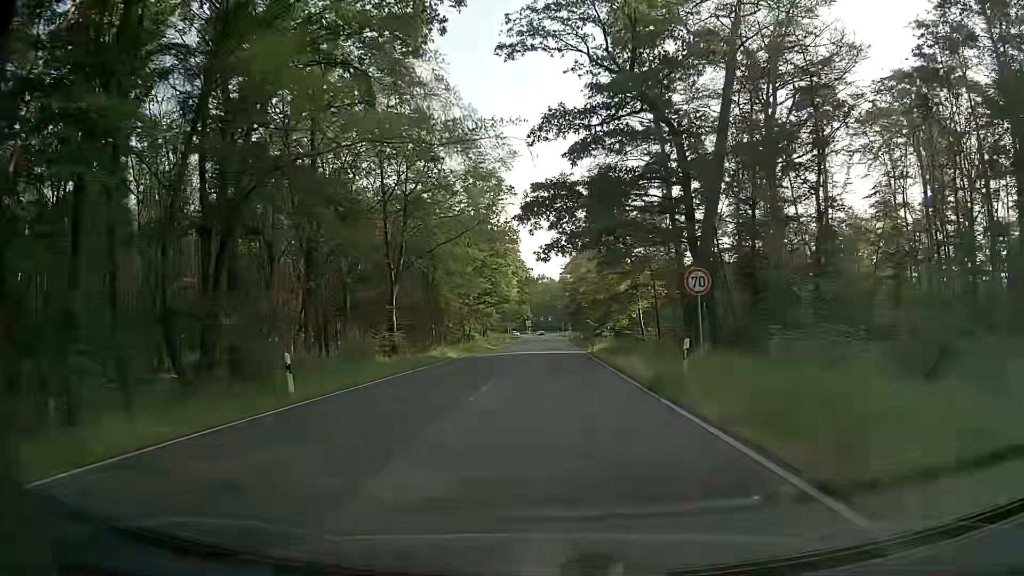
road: secondary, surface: asphalt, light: Day
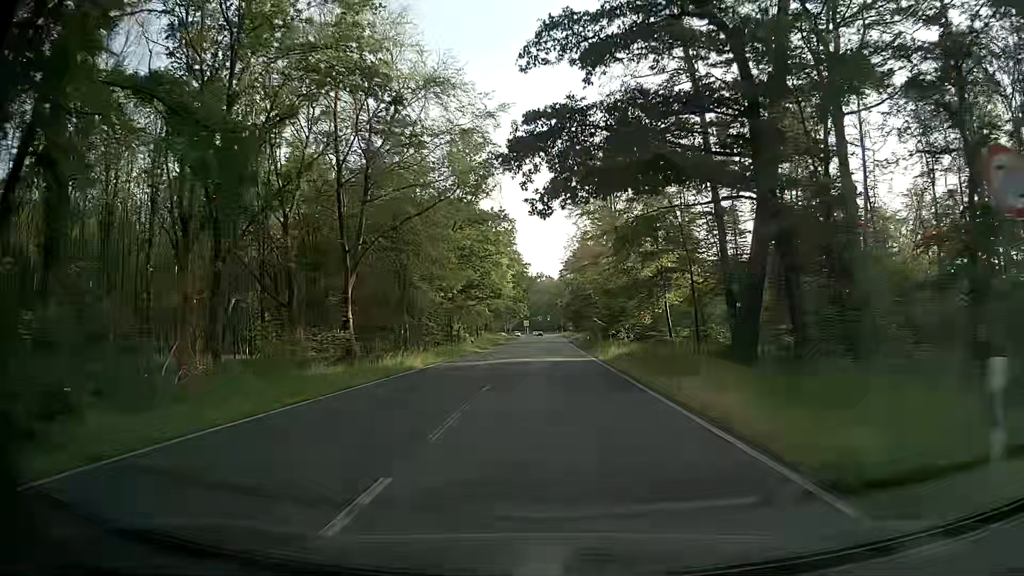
(0.0, +10.9) m; 0°
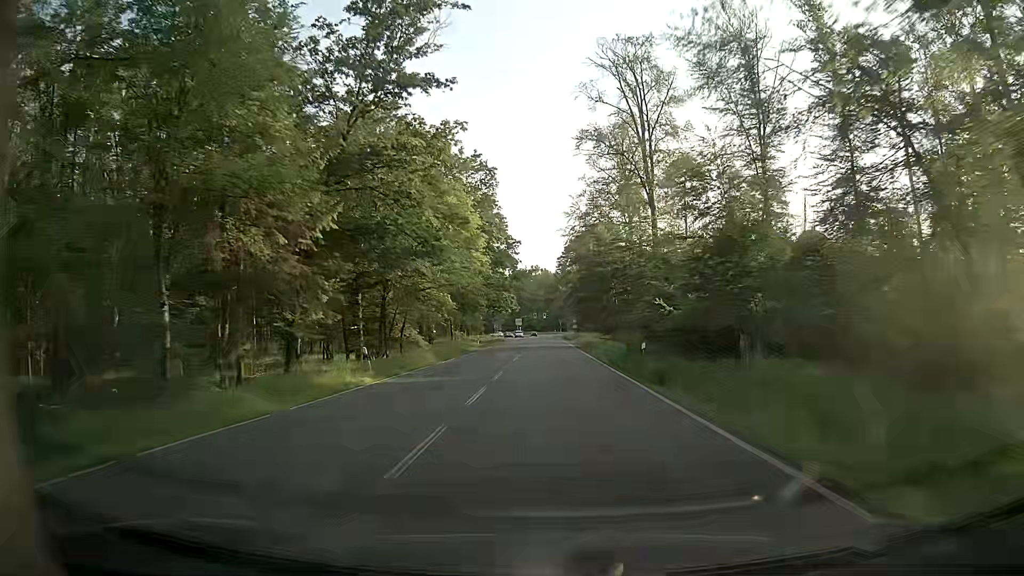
(-0.1, +32.5) m; 0°
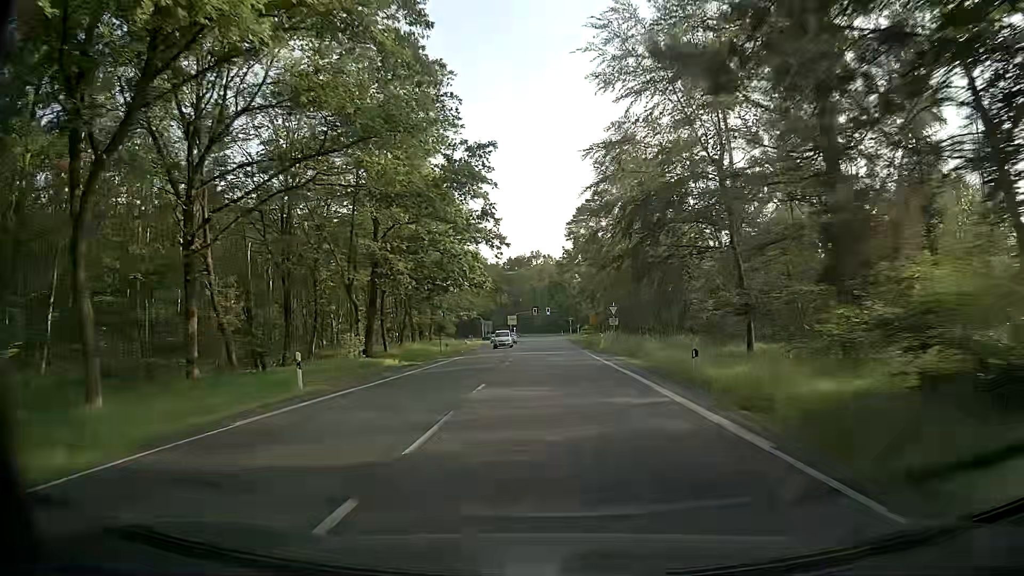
(+0.2, +53.2) m; 0°
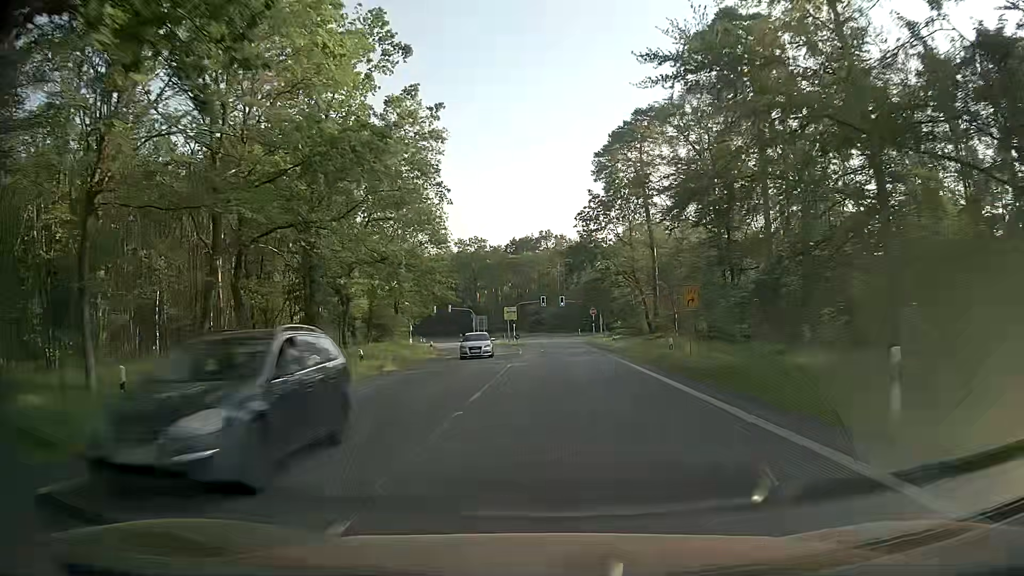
(-0.6, +41.6) m; -1°
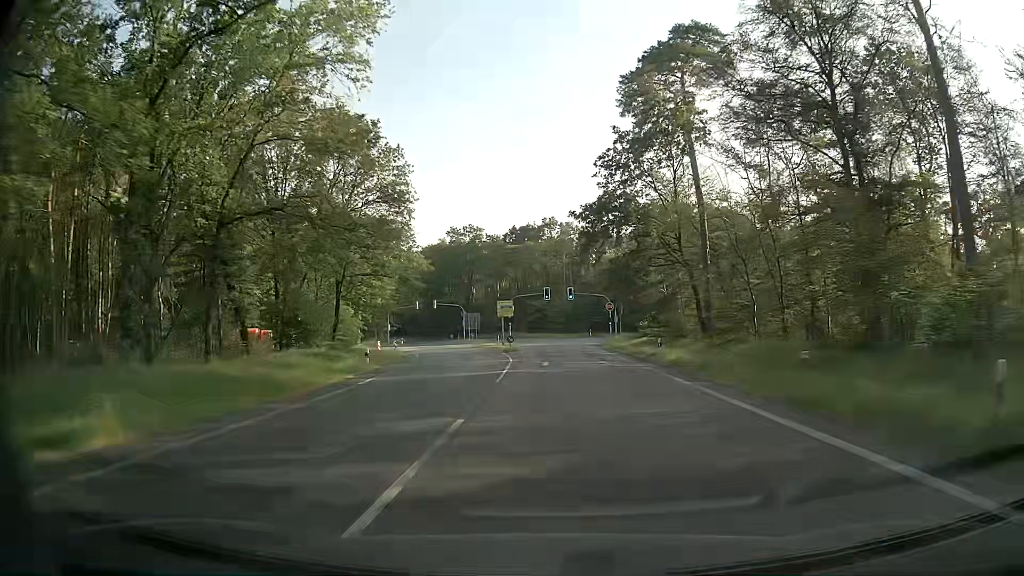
(-0.1, +20.4) m; -1°
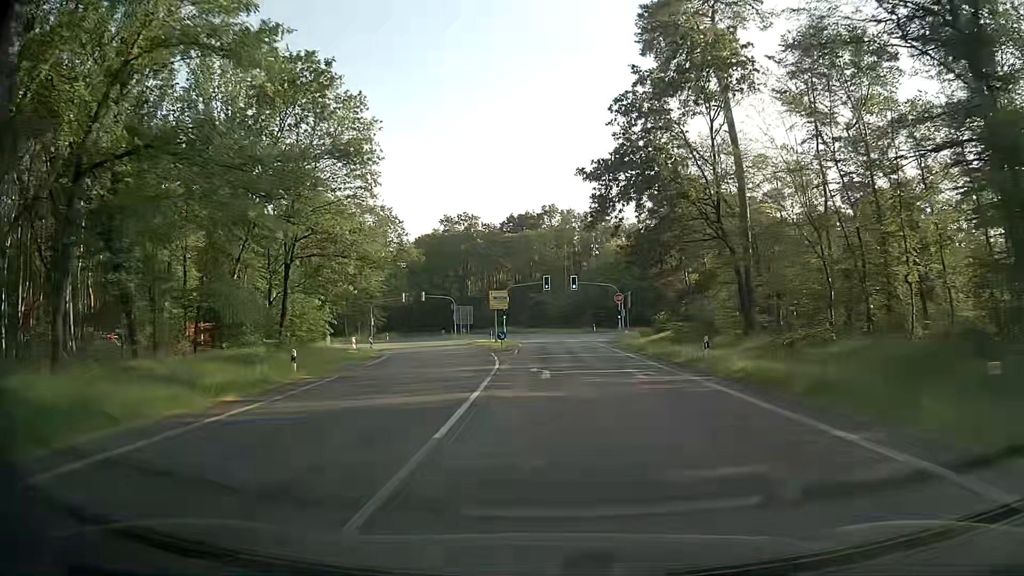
(+0.1, +9.9) m; +1°
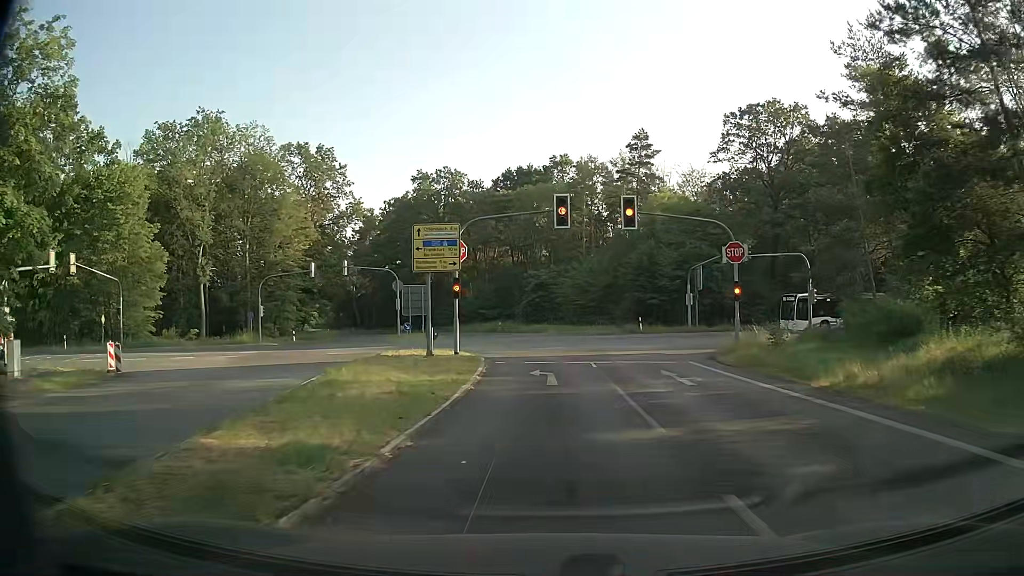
(-0.3, +39.7) m; -1°
